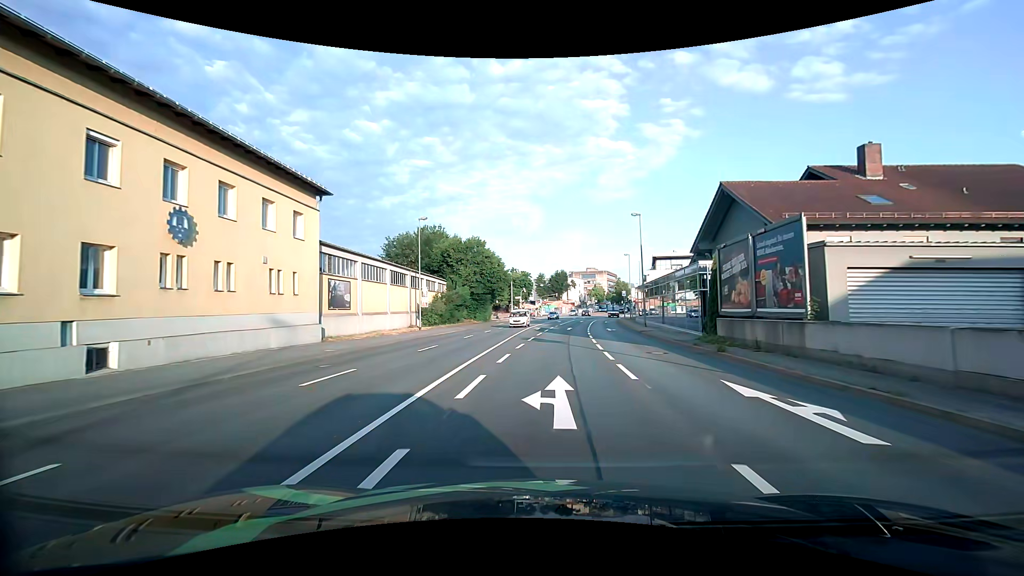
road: primary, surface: asphalt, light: Day
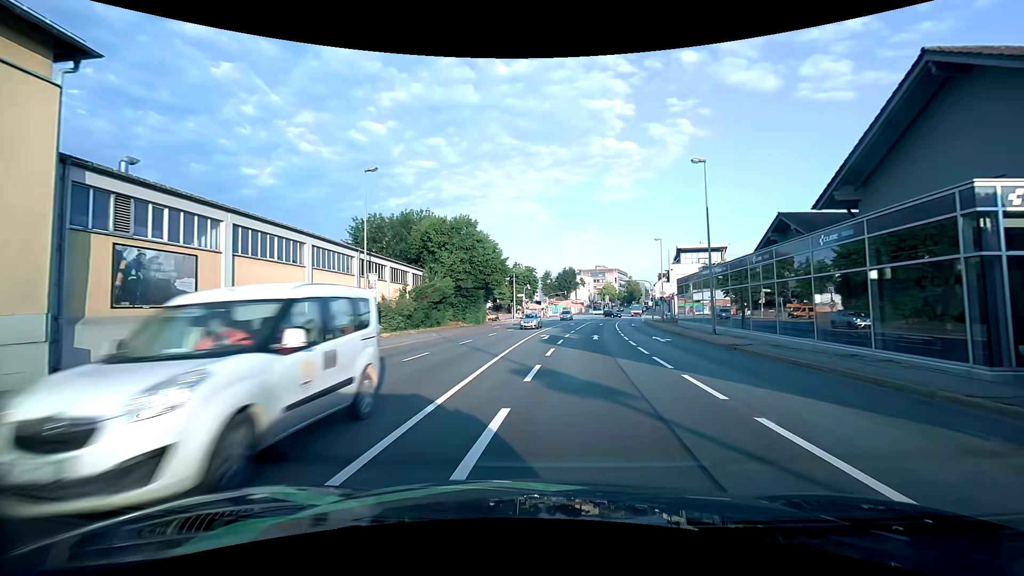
(-0.2, +15.8) m; -1°
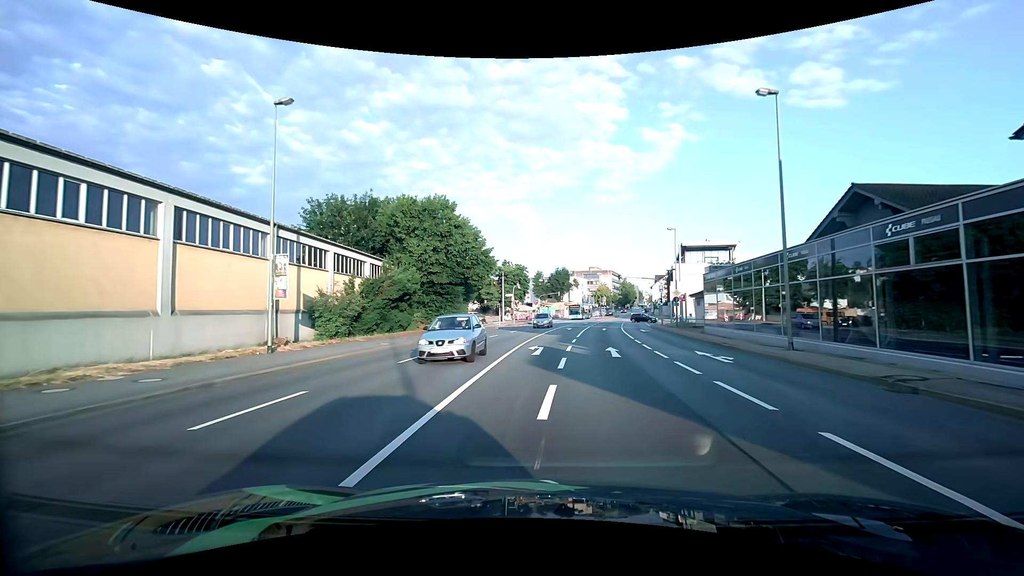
(+0.1, +9.7) m; +1°
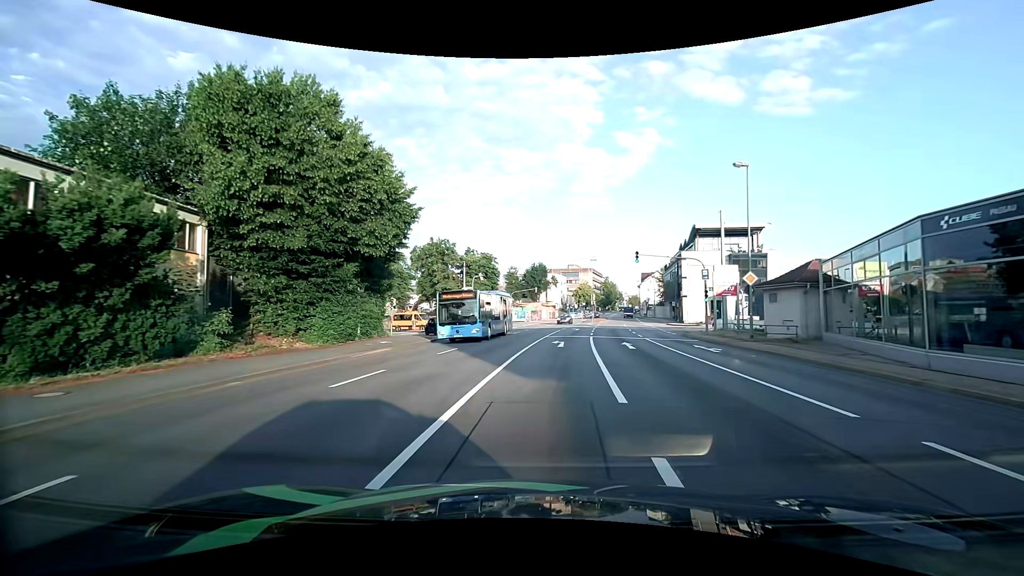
(+0.7, +22.7) m; +4°
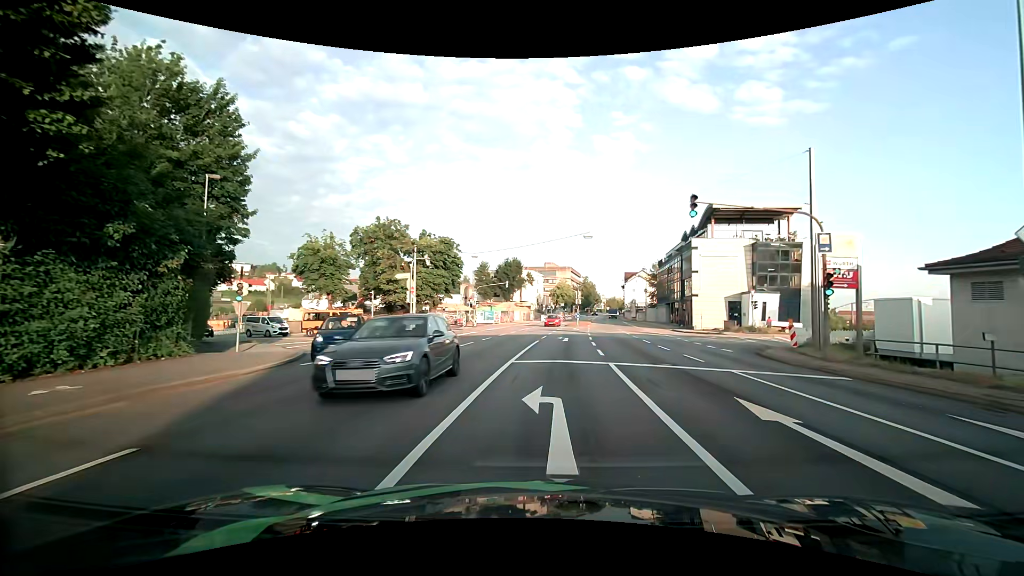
(+0.2, +17.3) m; +2°
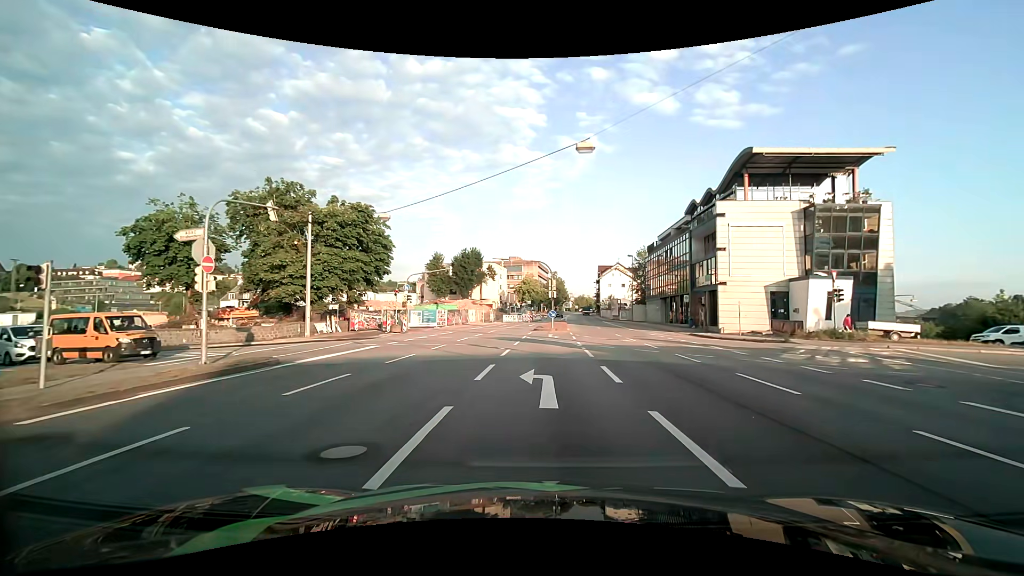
(+0.7, +19.7) m; +4°
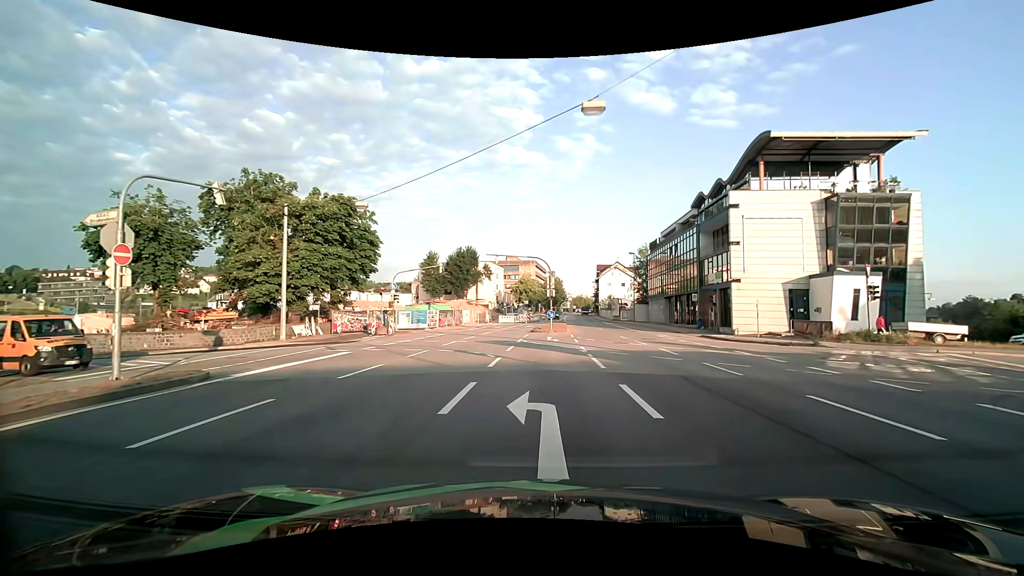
(0.0, +3.4) m; 0°
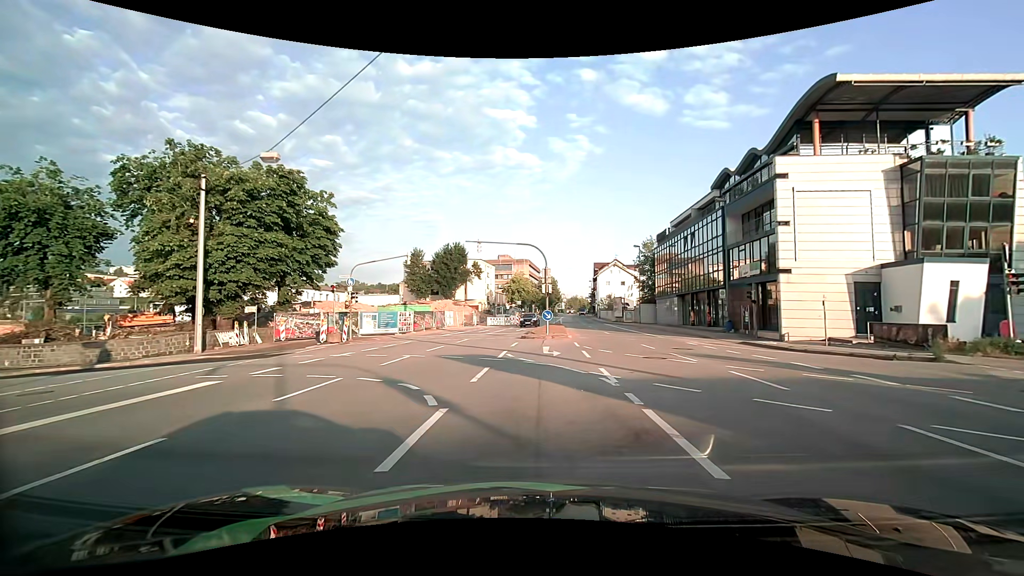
(+0.1, +8.3) m; +1°
(0, +10) (-5, +18) (-15, +20) (-25, +21) (-35, +23) (-43, +28) (-50, +36) (-57, +42) (-65, +48) (-74, +52) m
